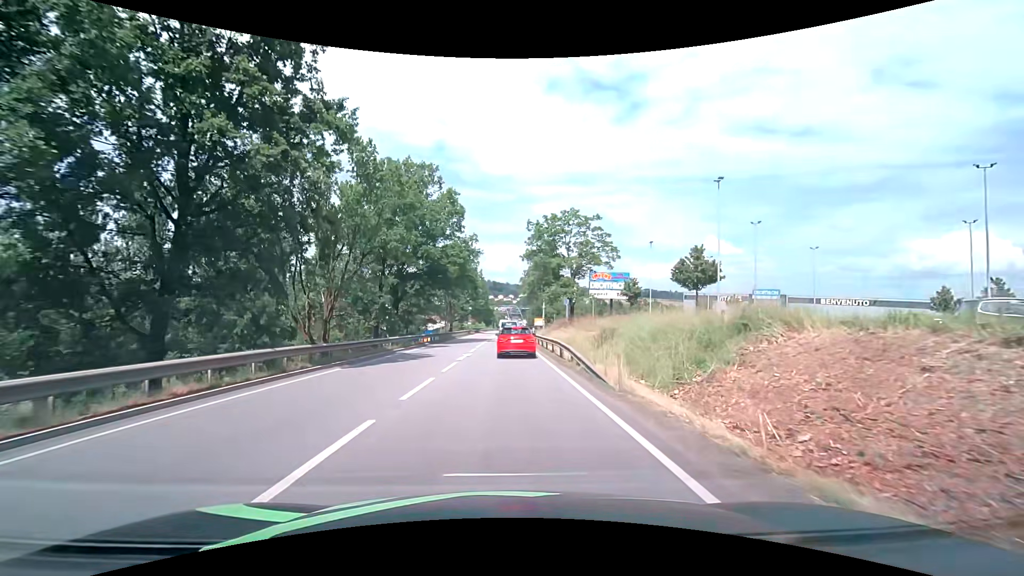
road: primary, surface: asphalt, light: Day
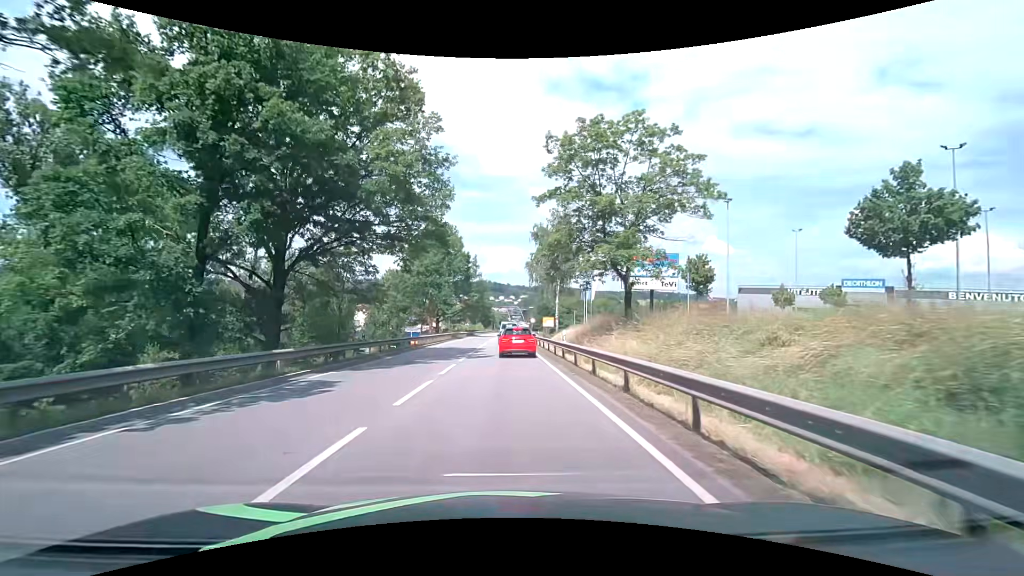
(+0.1, +24.7) m; 0°
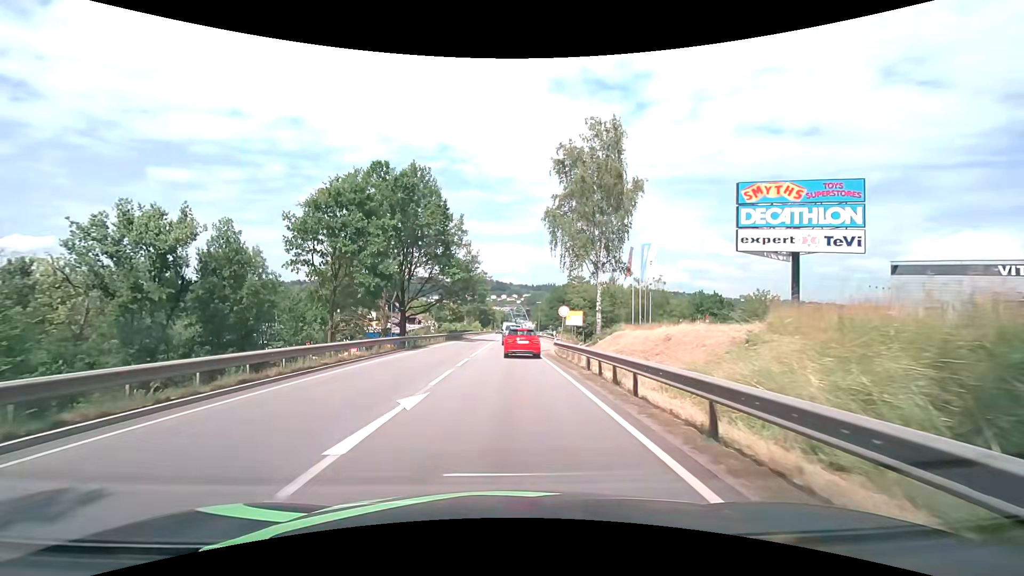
(0.0, +32.4) m; 0°
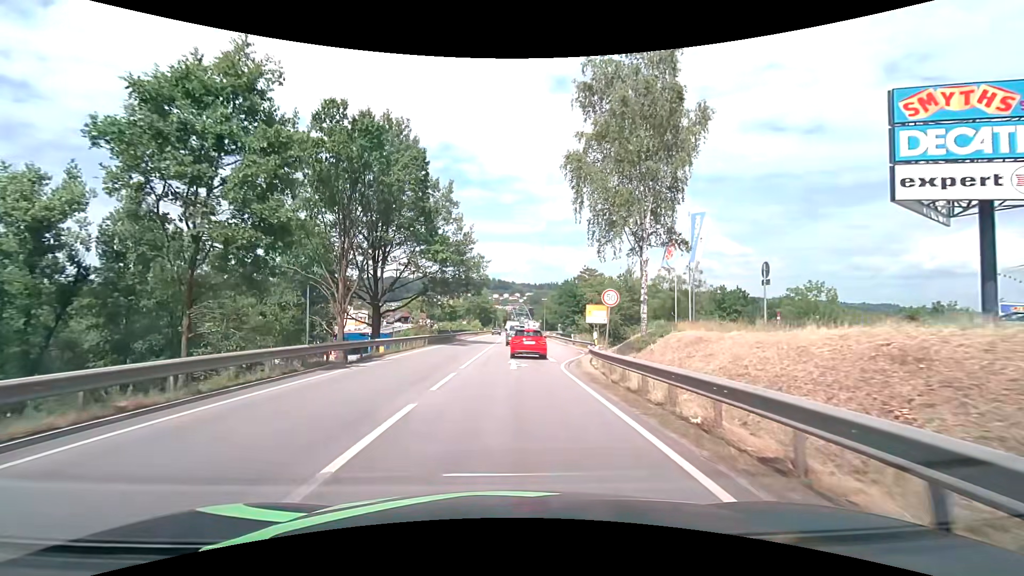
(-0.1, +13.3) m; -1°
(0, +10) (0, +20) (0, +30) (0, +40) (+1, +50) (+1, +60) (+1, +70) (+1, +80) (+2, +90) (+2, +100) m
